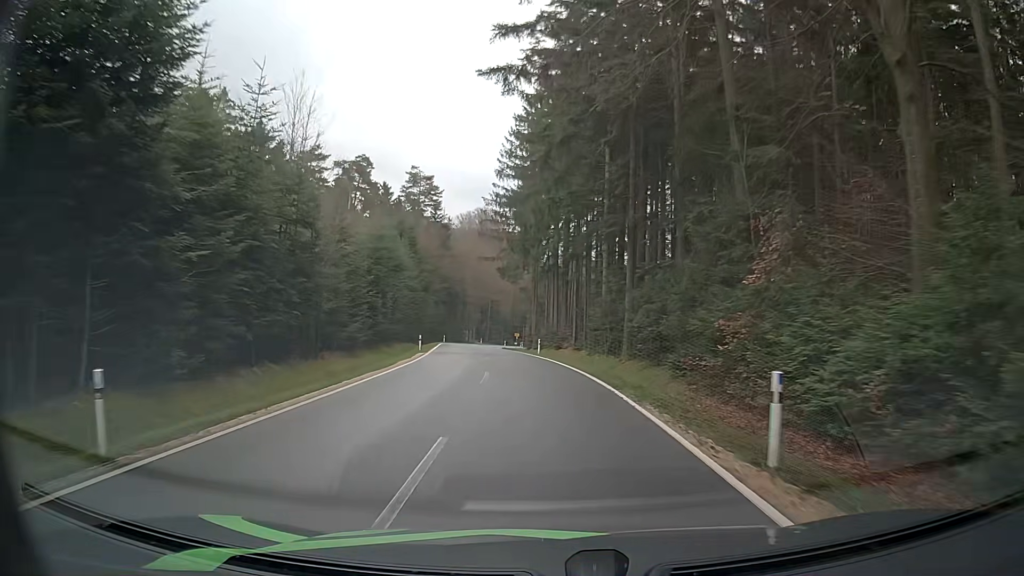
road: tertiary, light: Day
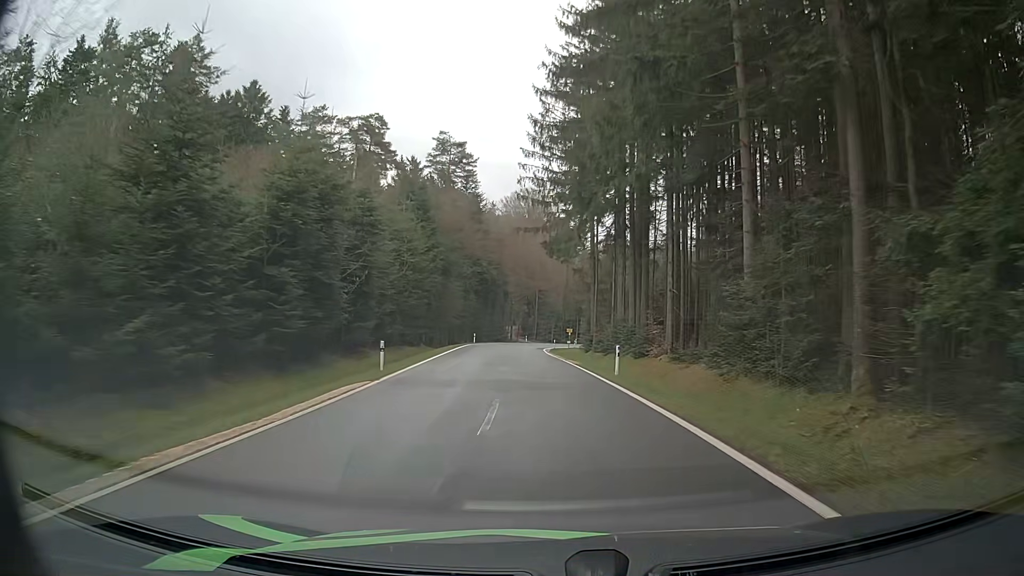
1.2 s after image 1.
(-0.8, +19.6) m; -5°
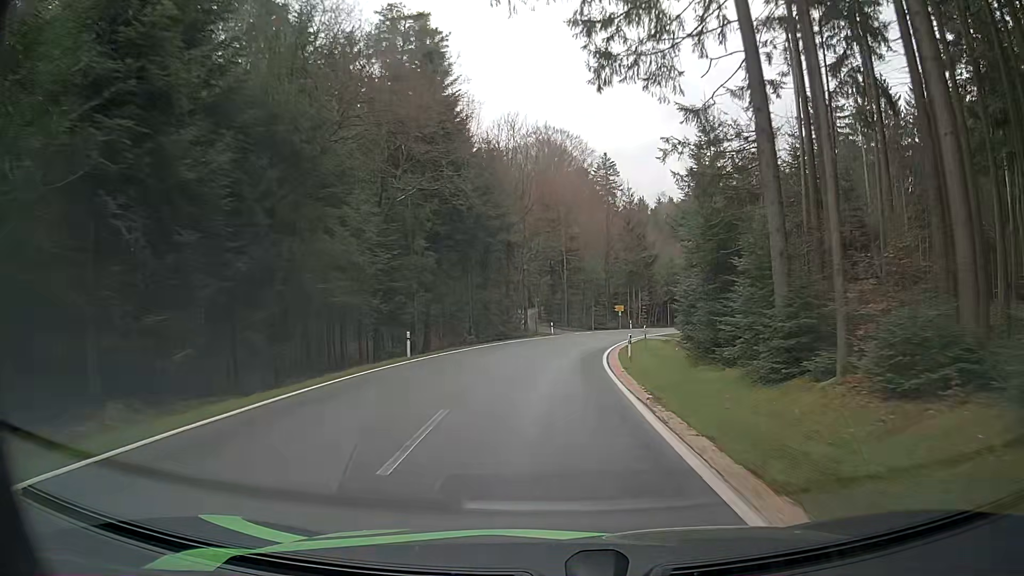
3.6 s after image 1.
(-0.6, +39.1) m; -2°
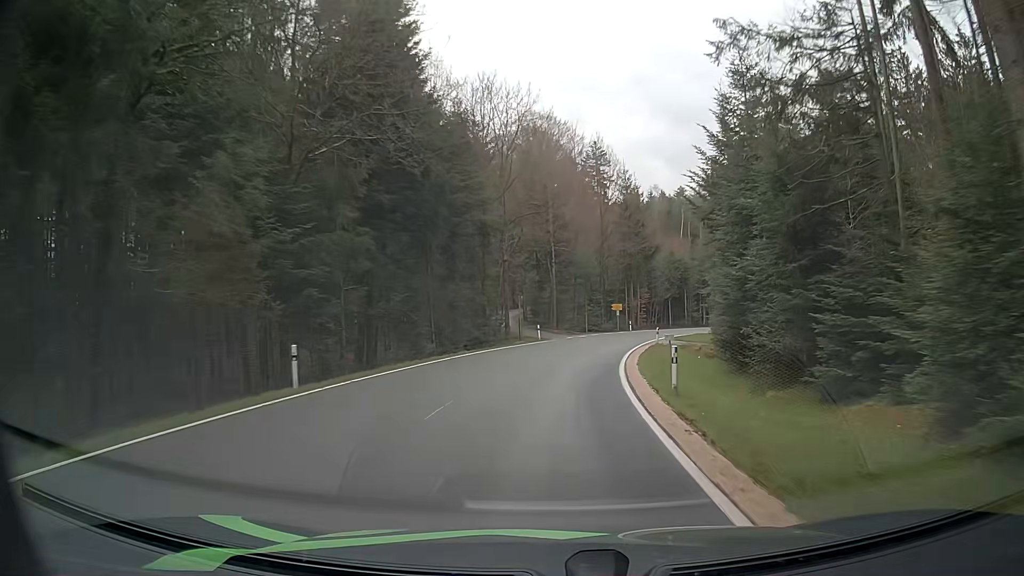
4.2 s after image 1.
(+0.1, +9.5) m; +1°
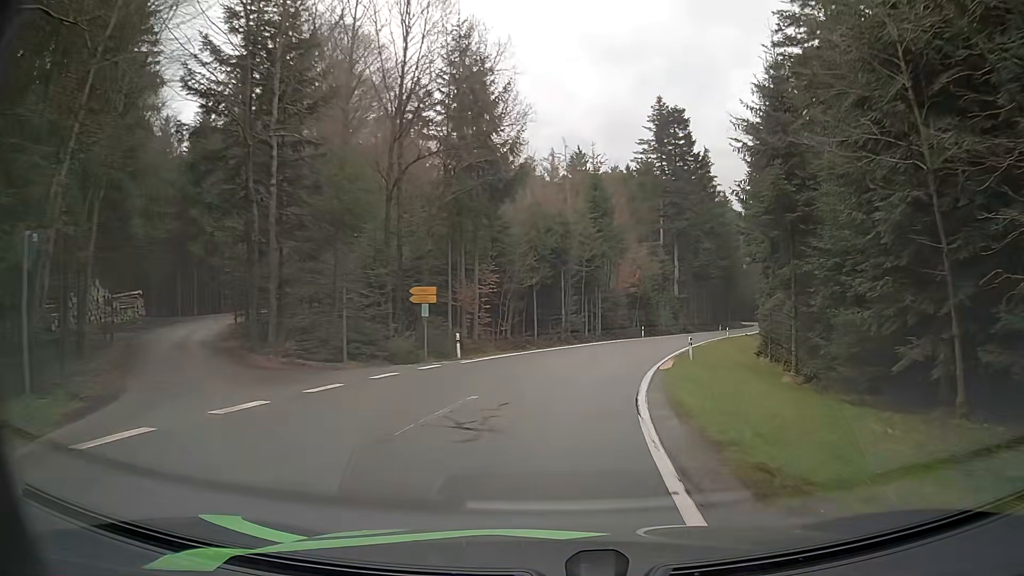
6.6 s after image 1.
(+3.5, +36.9) m; +13°
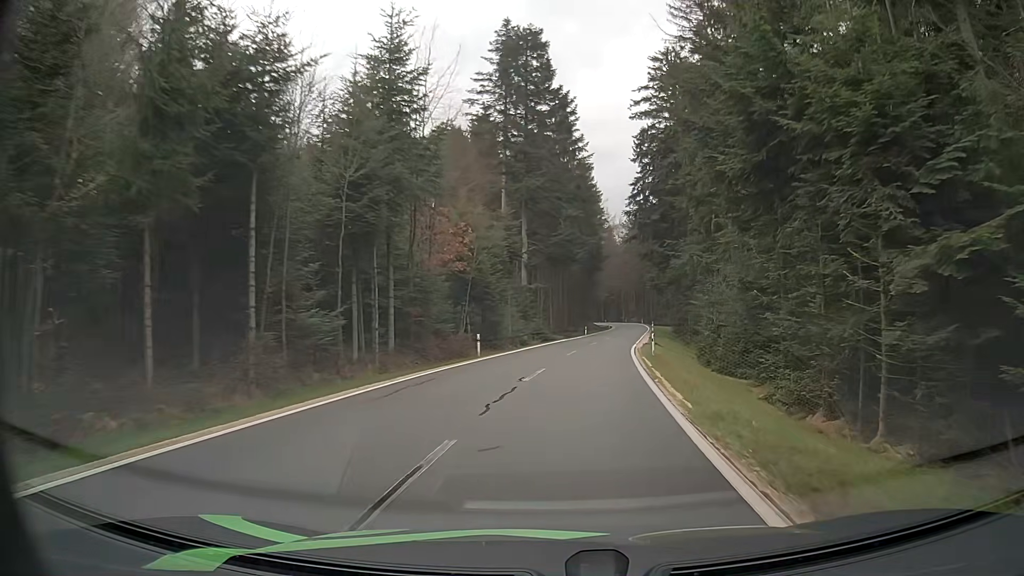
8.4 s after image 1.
(+3.6, +28.0) m; +14°
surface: asphalt
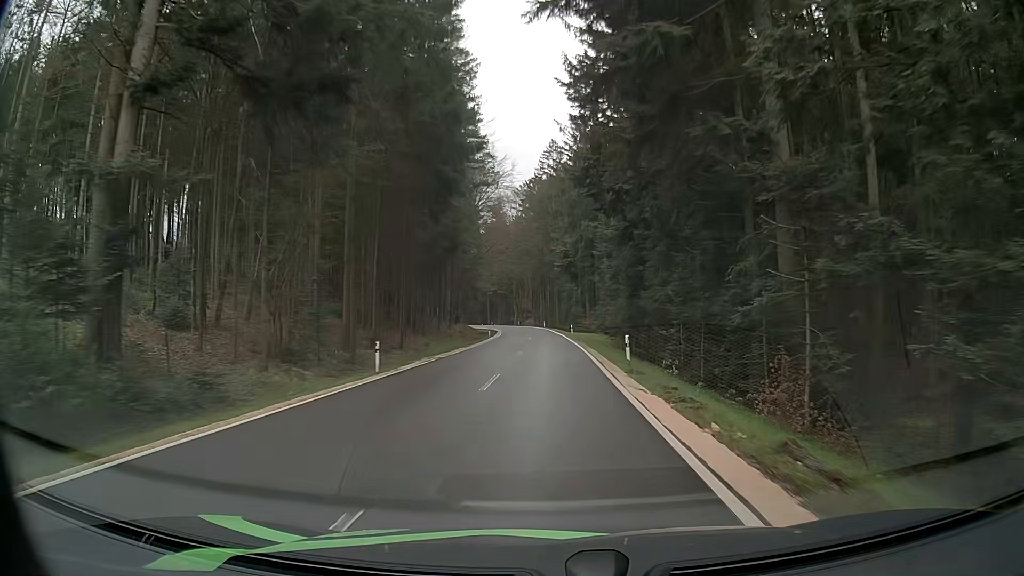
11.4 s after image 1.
(+5.9, +51.3) m; +10°
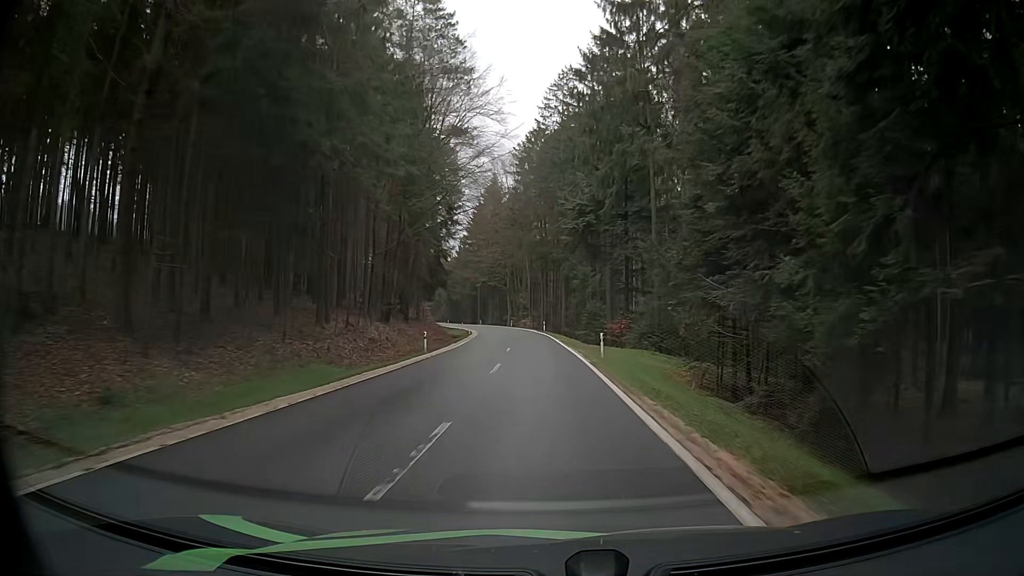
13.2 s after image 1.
(+0.2, +32.3) m; 0°
(0, +10) (0, +20) (-1, +30) (-1, +40) (-2, +50) (-3, +60) (-4, +70) (-5, +80) (-6, +90) (-8, +100) m
